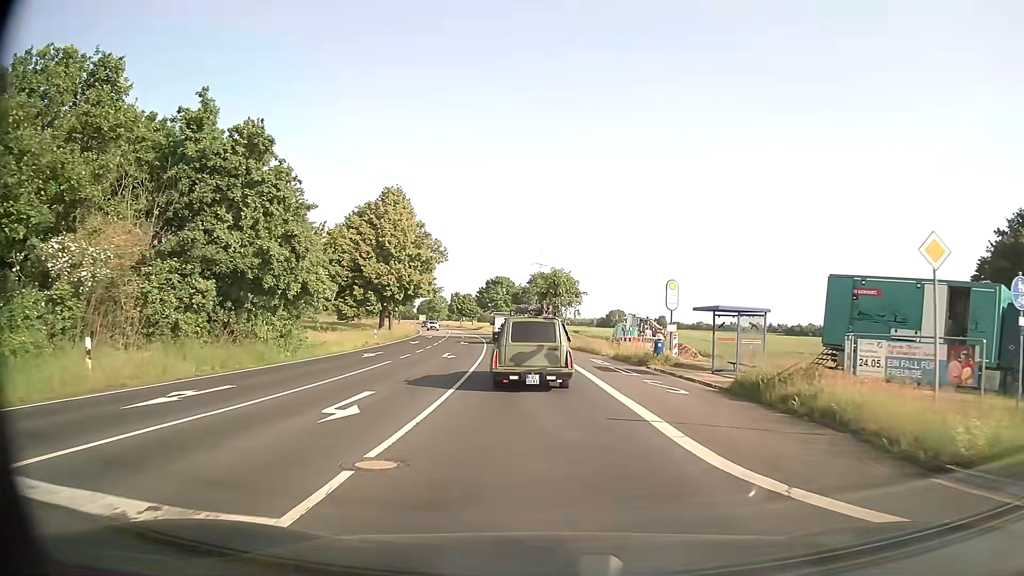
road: secondary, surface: asphalt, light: Day
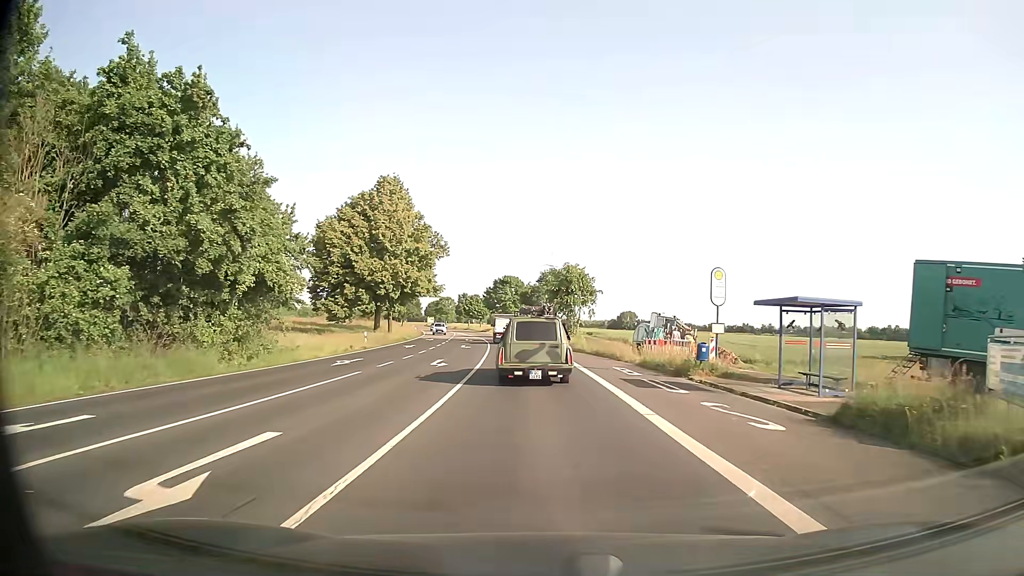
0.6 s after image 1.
(-0.1, +6.1) m; -1°
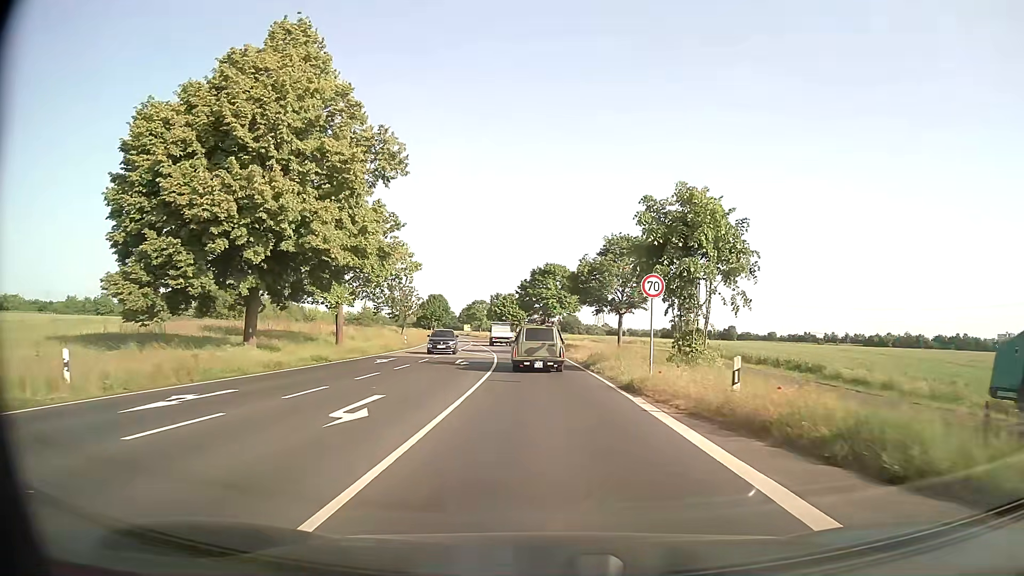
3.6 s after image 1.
(-1.1, +35.1) m; -4°
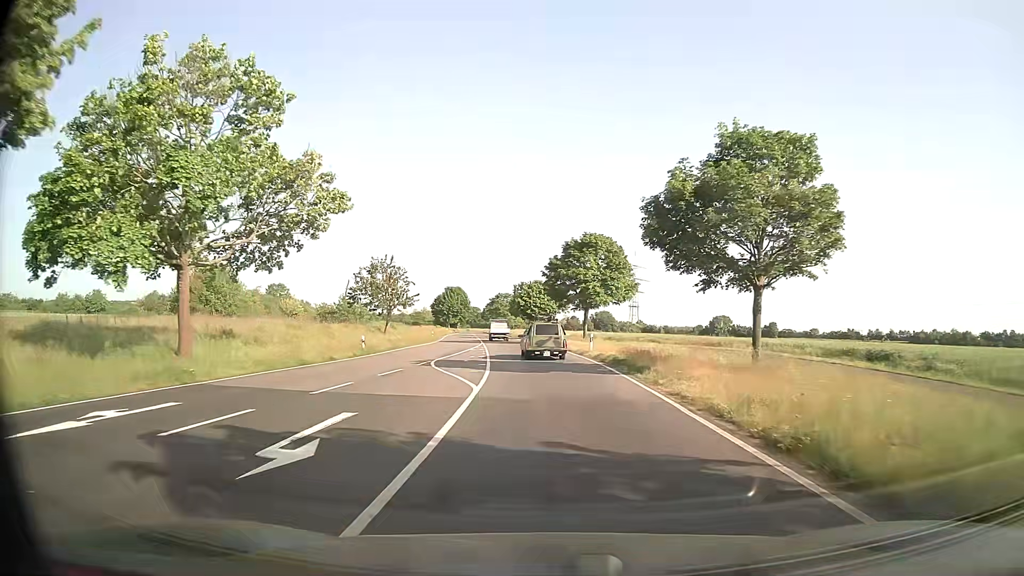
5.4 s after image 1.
(-0.5, +24.0) m; -2°
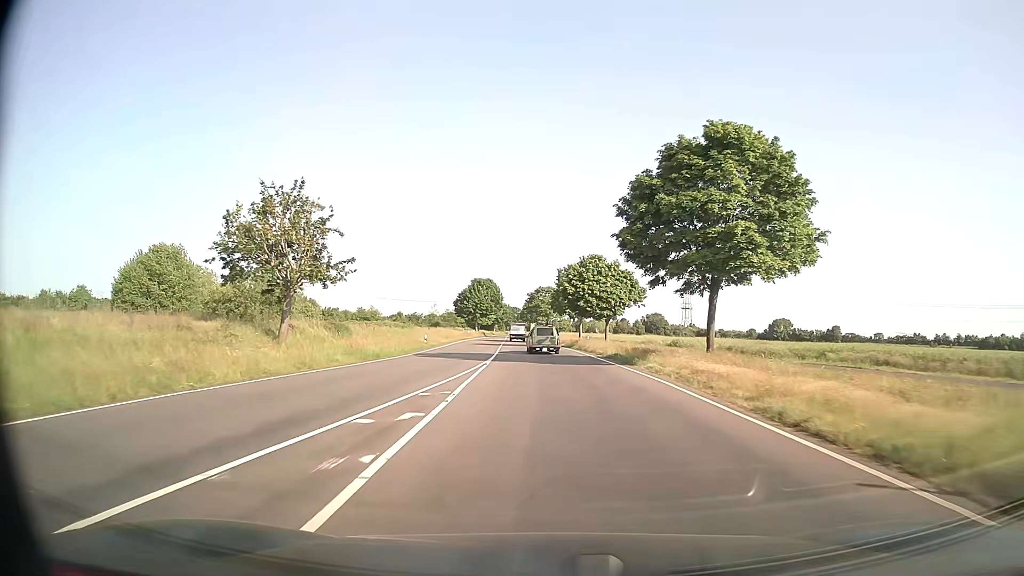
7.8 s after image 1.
(-1.4, +34.1) m; -4°
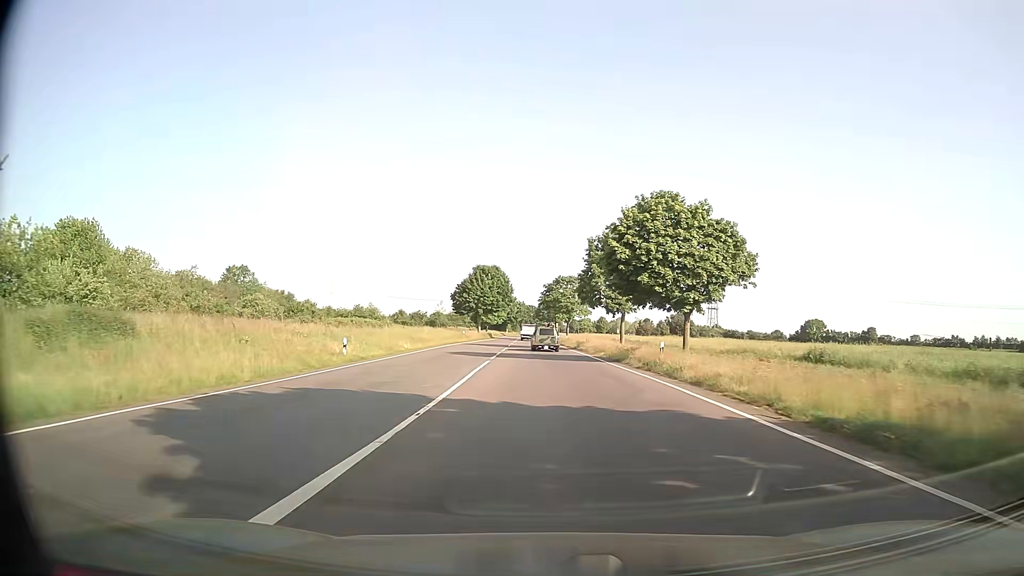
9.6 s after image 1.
(-0.4, +26.8) m; -2°
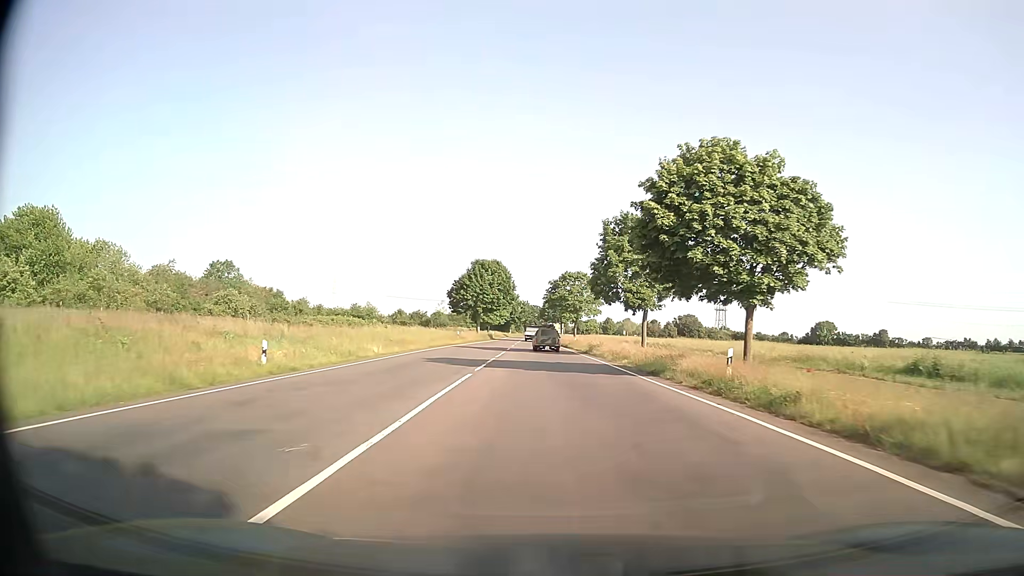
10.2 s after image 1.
(-0.1, +9.2) m; 0°
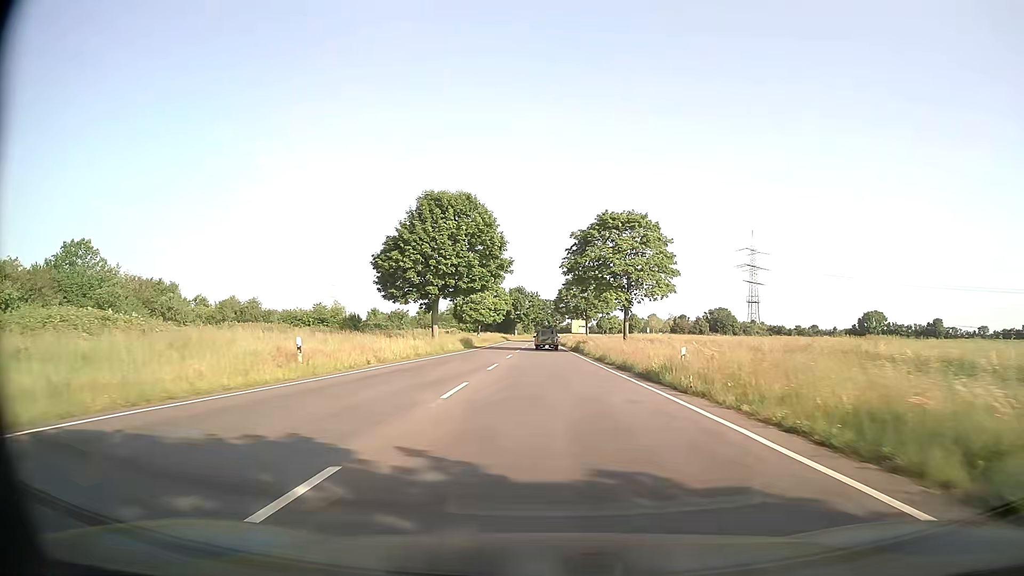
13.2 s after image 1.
(-1.0, +47.3) m; -2°
(0, +10) (0, +20) (0, +30) (0, +40) (0, +50) (0, +60) (0, +70) (0, +80) (0, +90) (0, +100) m
